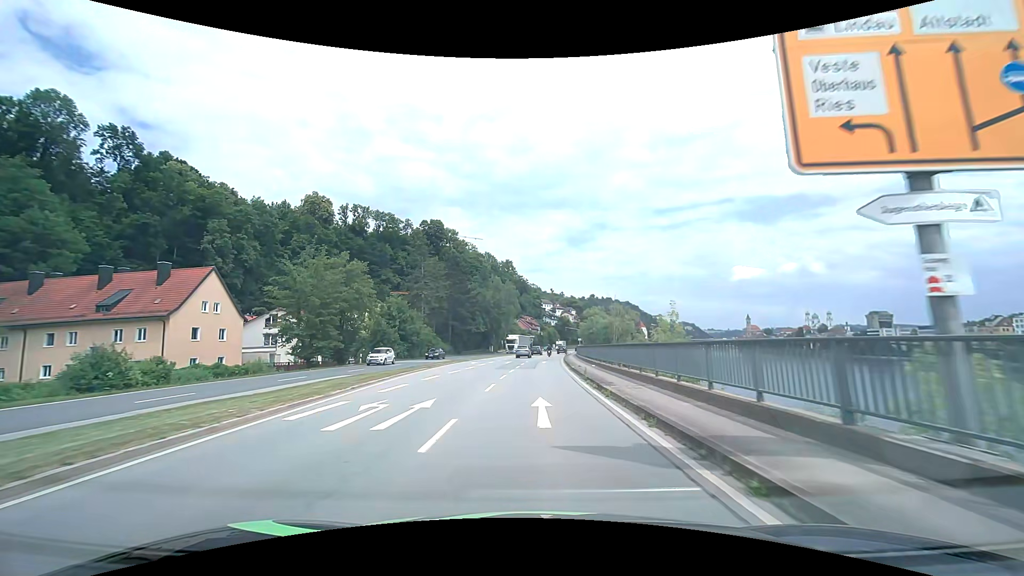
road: primary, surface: asphalt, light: Day
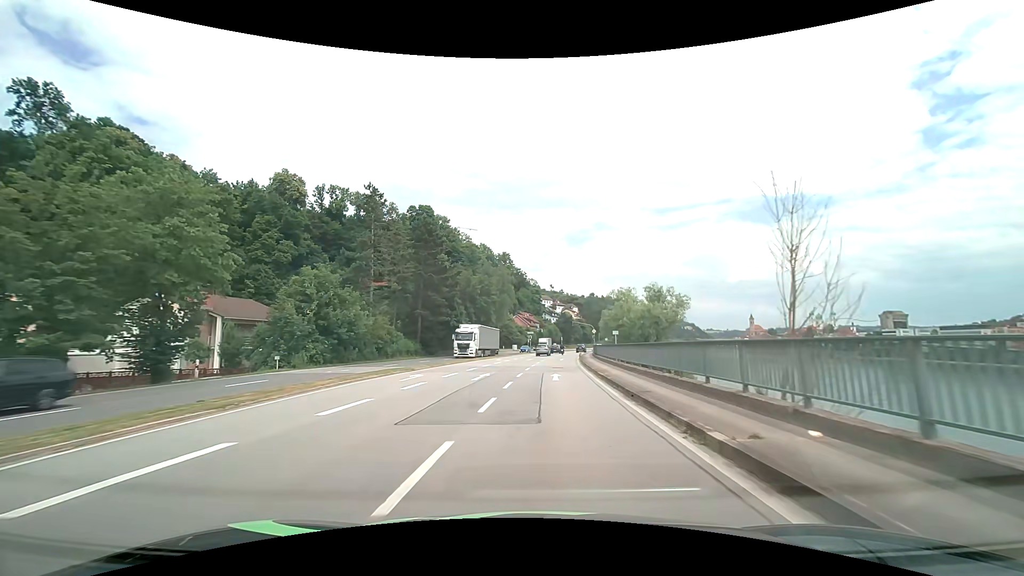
(0.0, +23.5) m; 0°
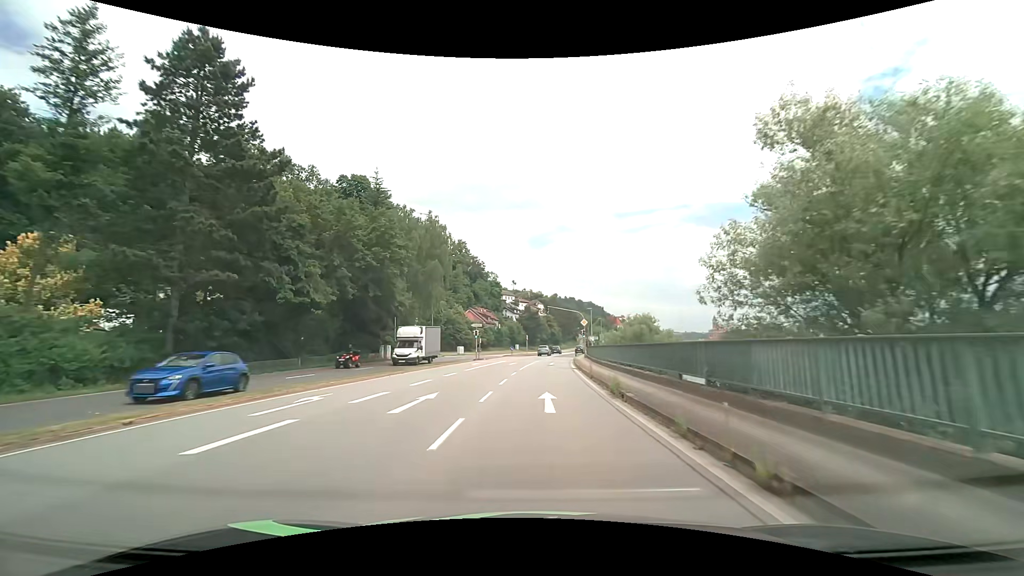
(+1.5, +39.4) m; +4°
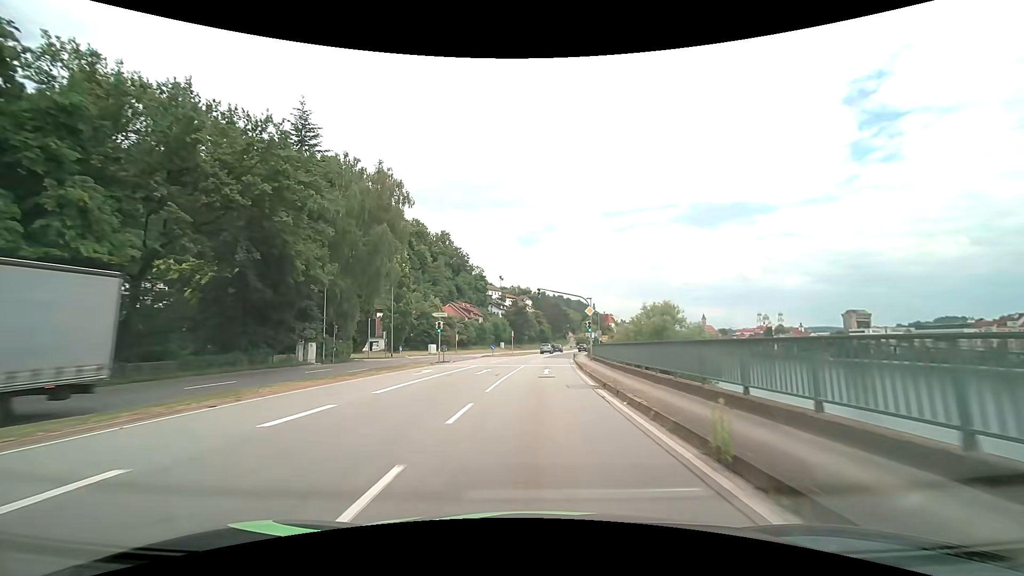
(+0.2, +15.9) m; +2°
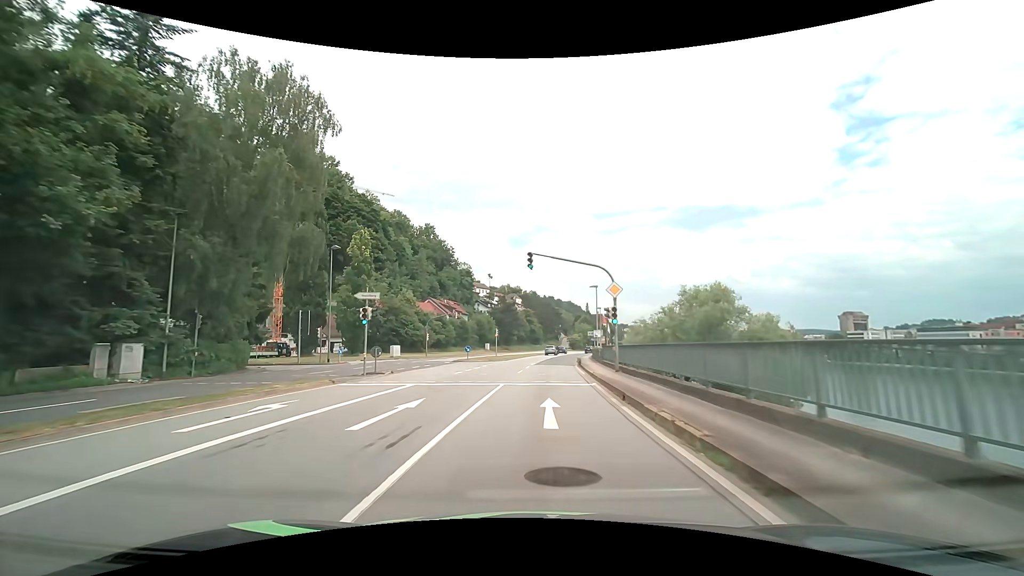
(+0.1, +15.9) m; +1°
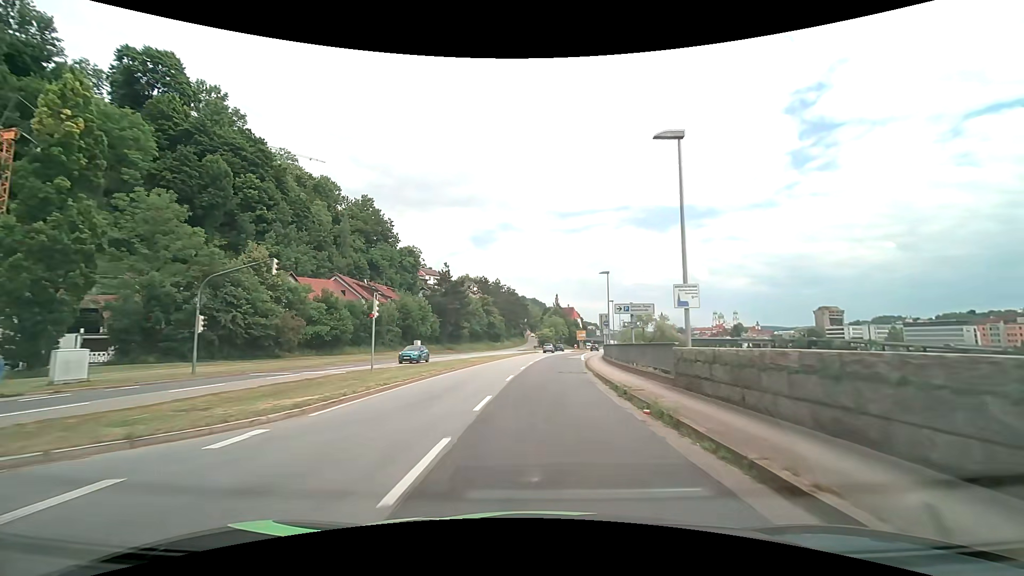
(+1.1, +39.7) m; +4°
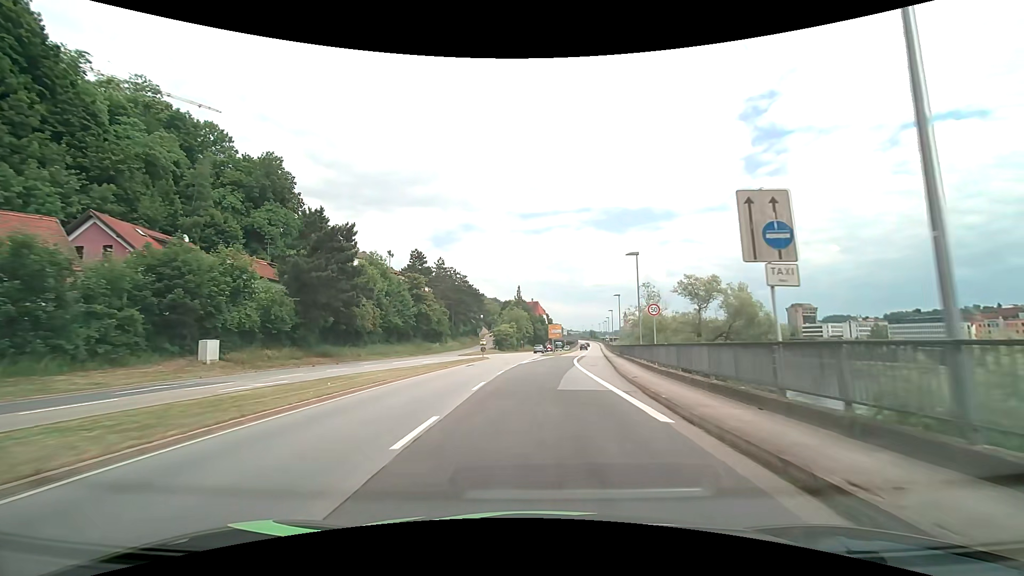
(+1.6, +39.5) m; +4°
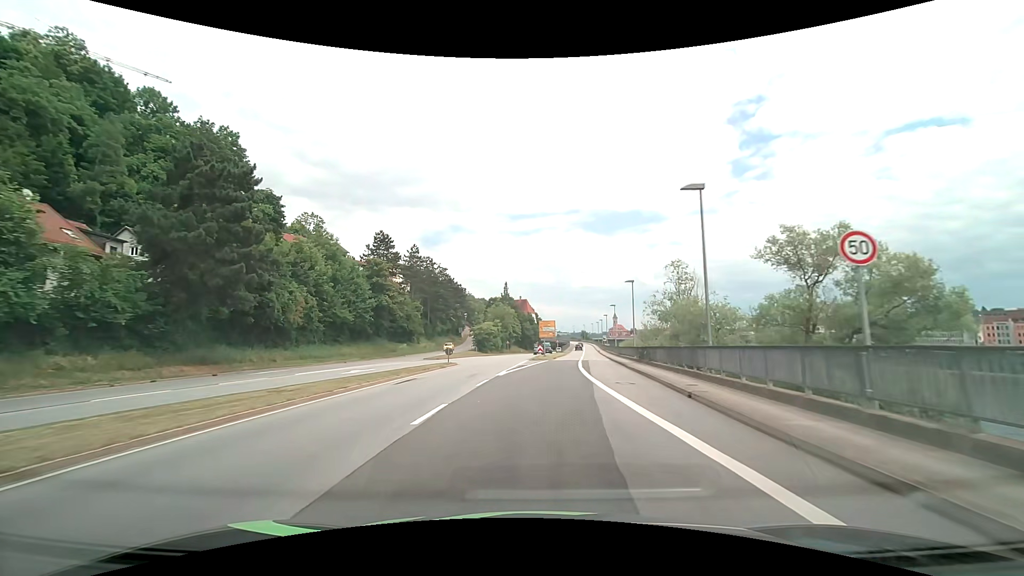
(+0.2, +15.8) m; +1°
(0, +10) (+1, +20) (+1, +30) (+2, +40) (+3, +50) (+4, +60) (+6, +70) (+7, +80) (+8, +90) (+9, +100) m
